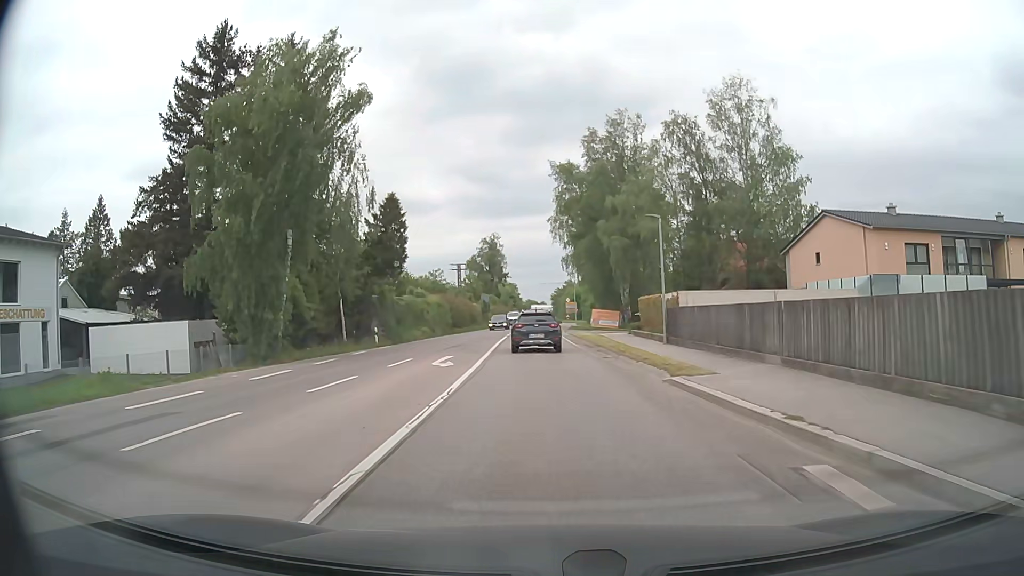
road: secondary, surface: asphalt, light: Day
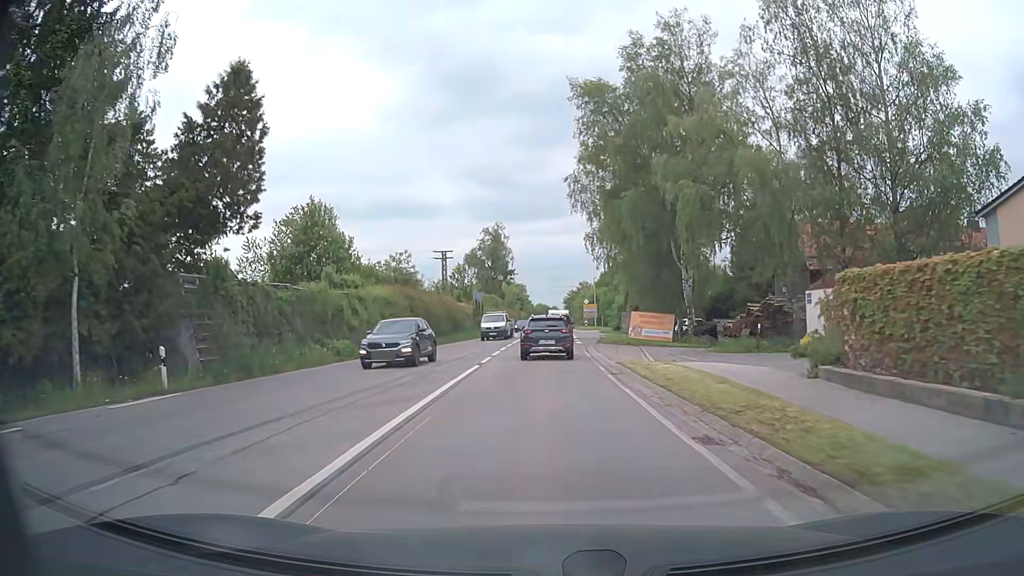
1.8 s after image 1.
(-0.2, +24.1) m; -1°
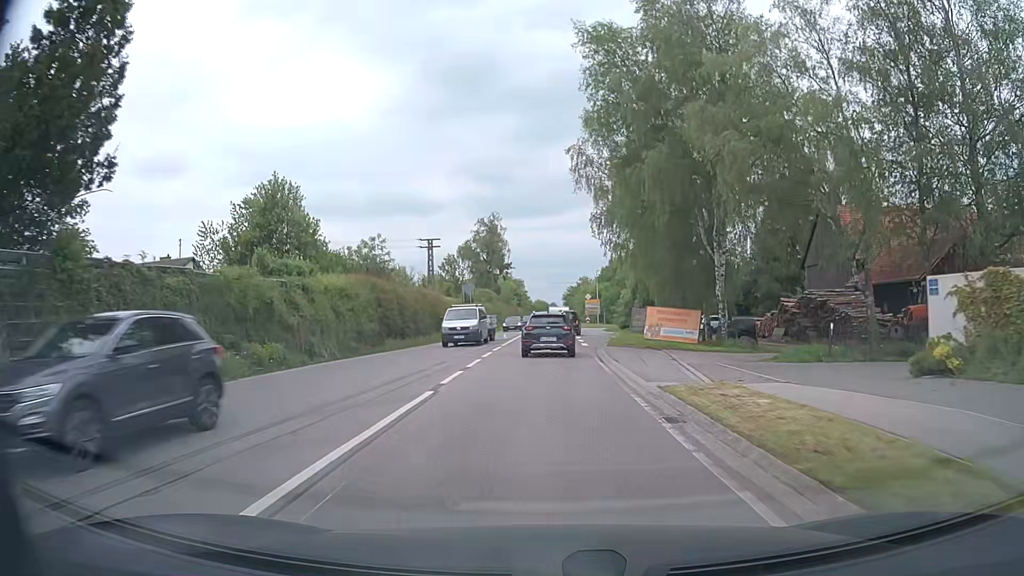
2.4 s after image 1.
(0.0, +7.9) m; 0°
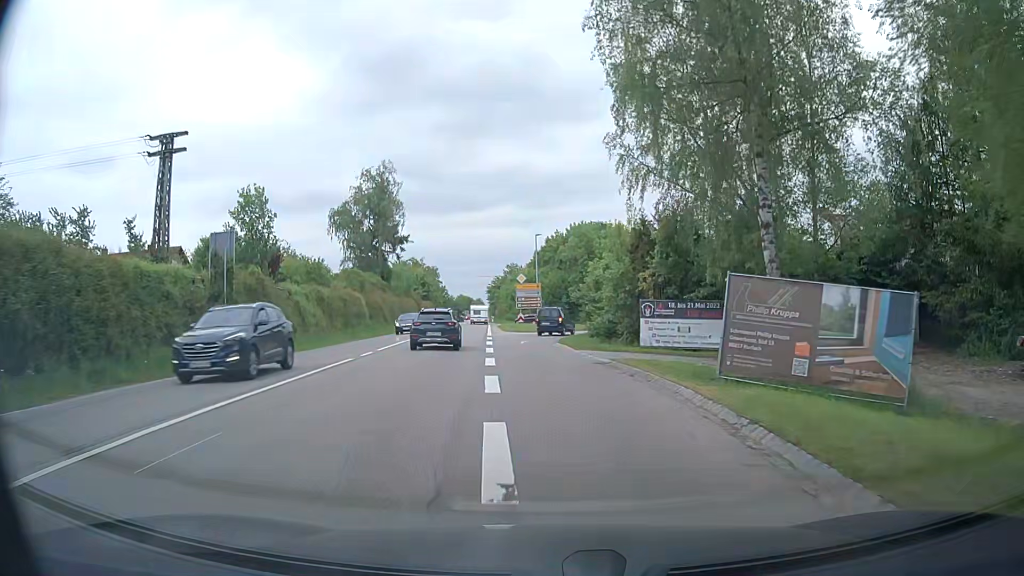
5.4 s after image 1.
(+1.5, +38.4) m; +6°
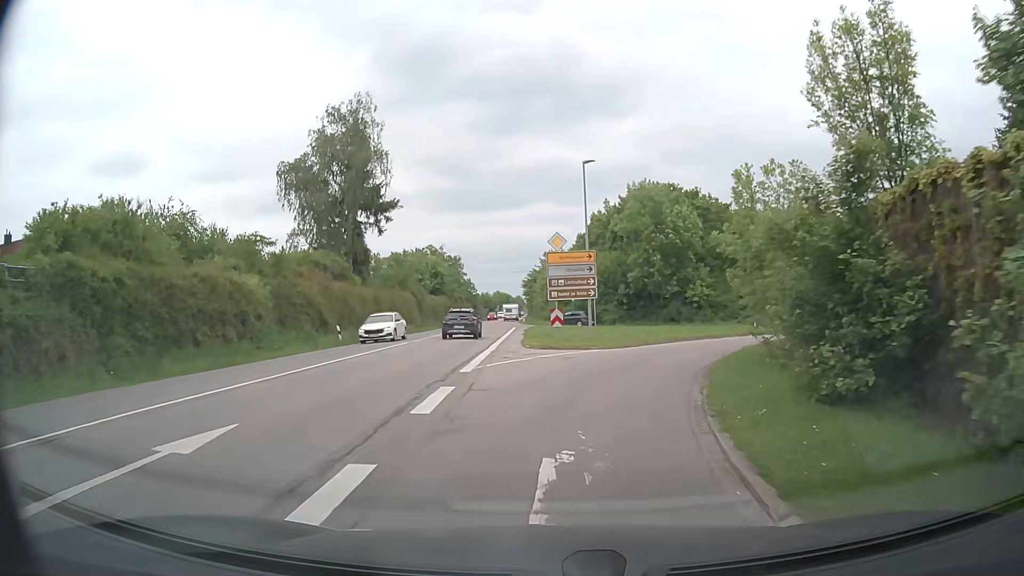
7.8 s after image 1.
(-0.8, +26.4) m; -5°
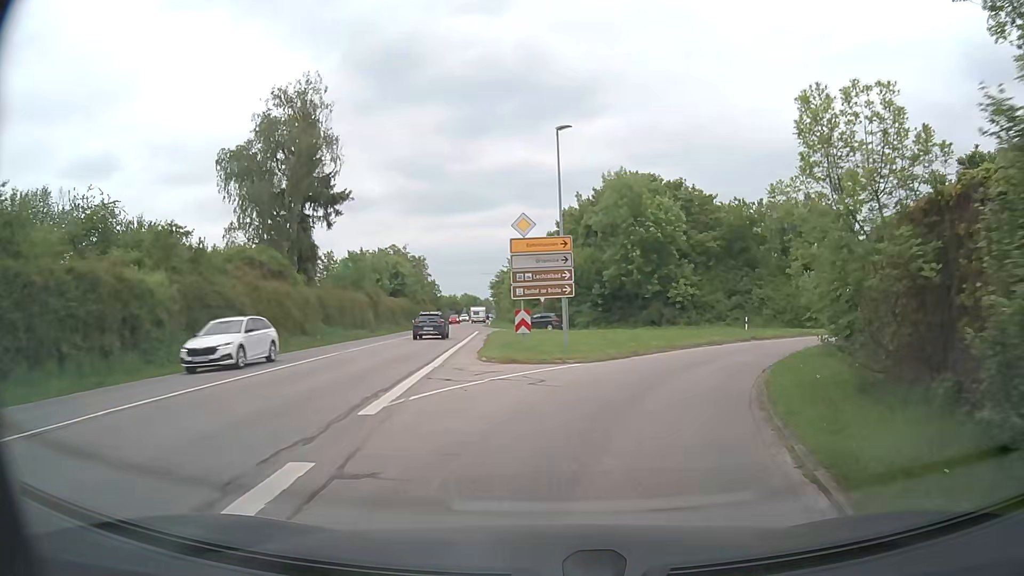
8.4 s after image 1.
(+0.2, +6.0) m; +3°
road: secondary_link
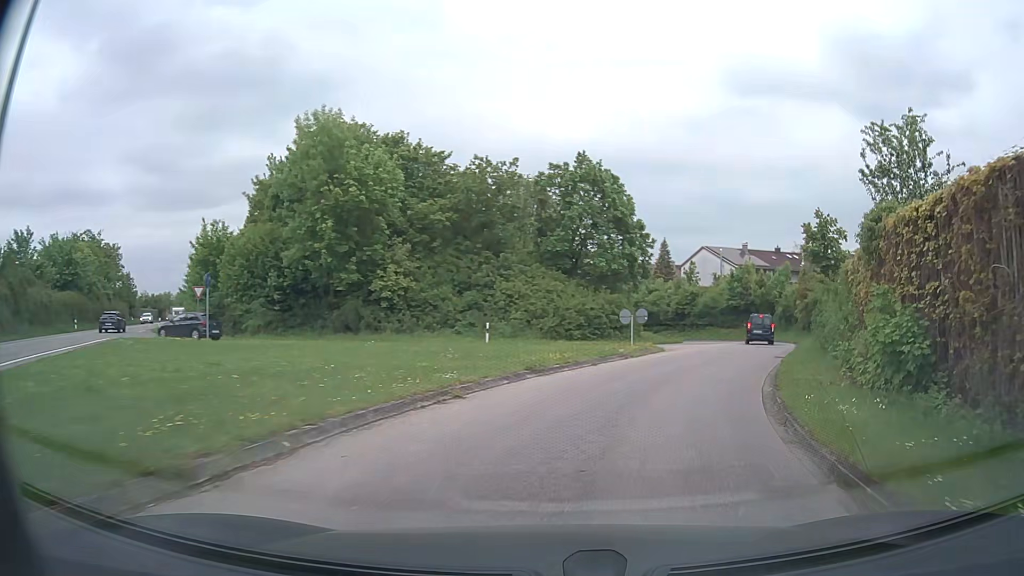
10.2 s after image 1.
(+3.3, +17.2) m; +24°
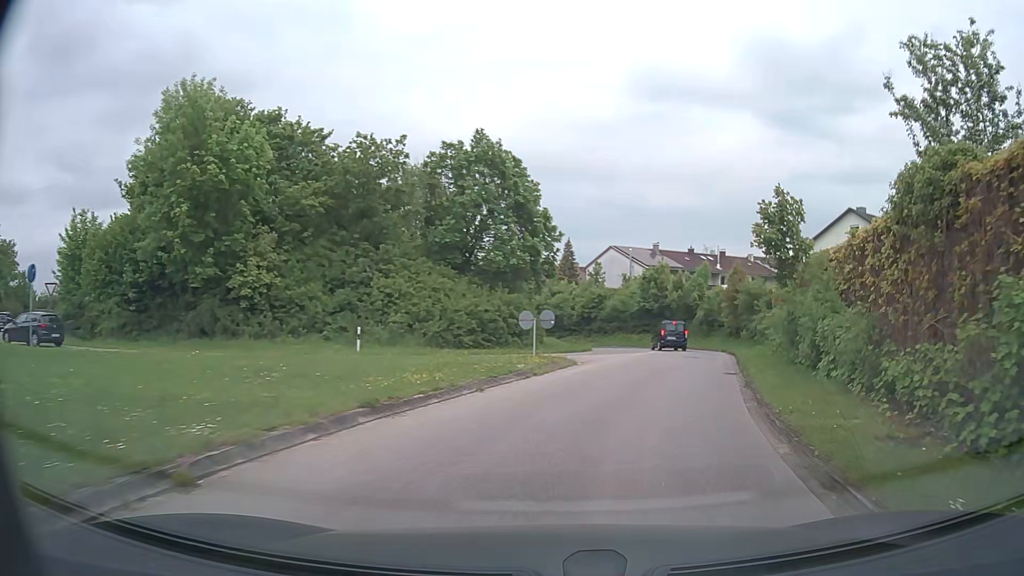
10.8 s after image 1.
(+0.4, +6.0) m; +8°
(+1, +10) (+3, +20) (+6, +29) (+7, +39) (+7, +49) (+4, +59) (0, +68) (-6, +76) (-12, +84) (-18, +92) m
